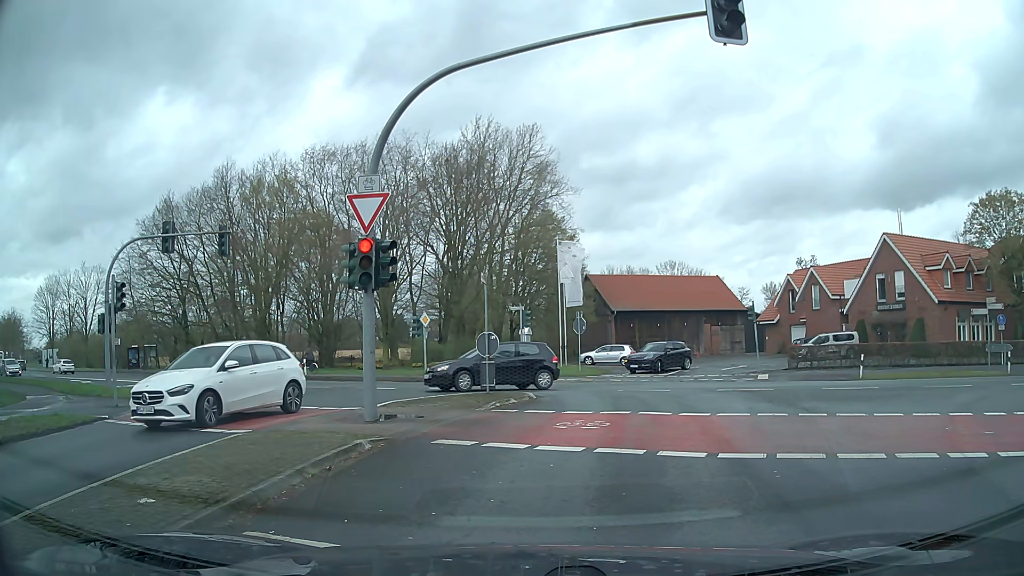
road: secondary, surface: asphalt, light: Day
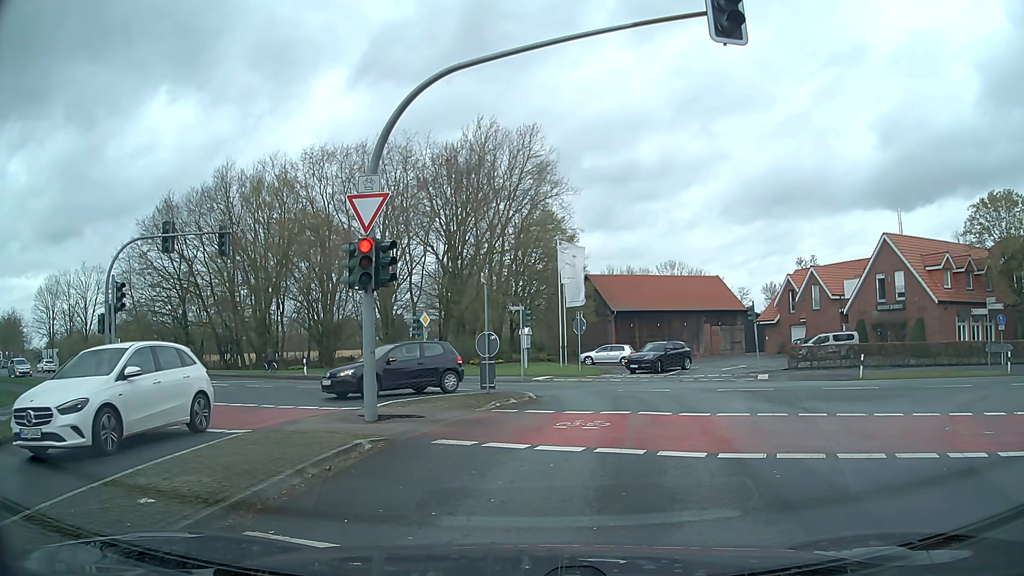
(0.0, 0.0) m; 0°
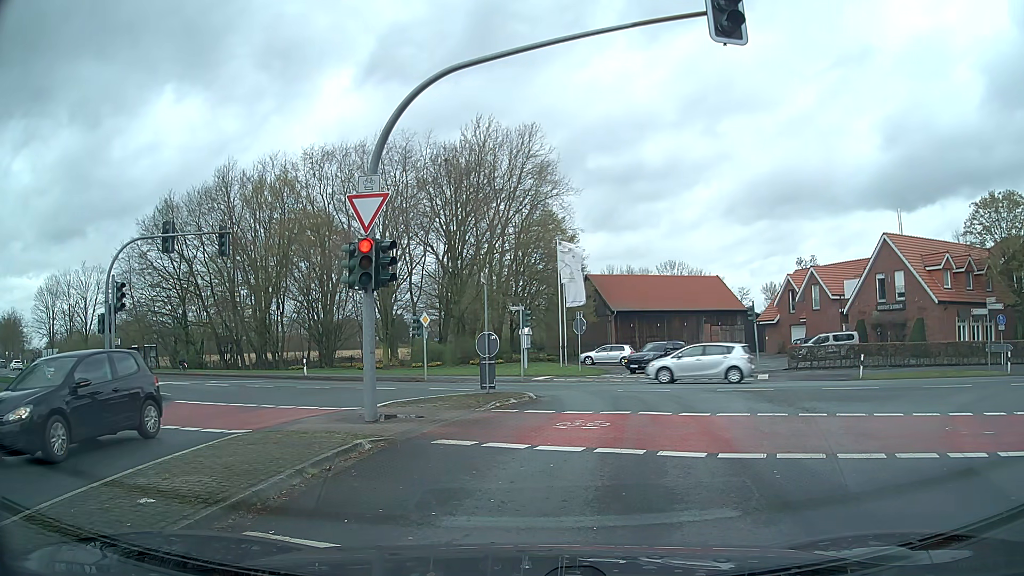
(0.0, 0.0) m; 0°
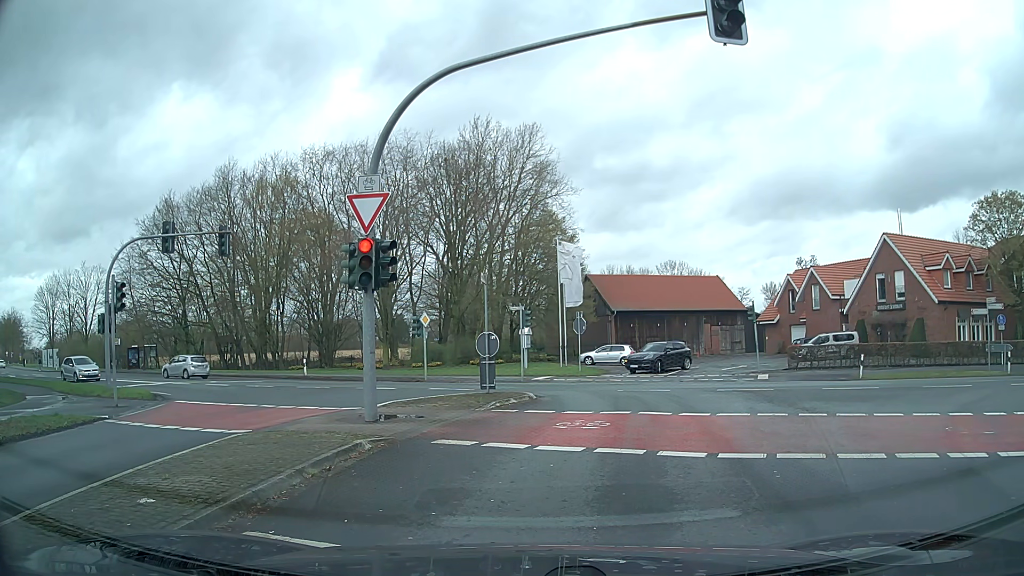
(0.0, 0.0) m; 0°
